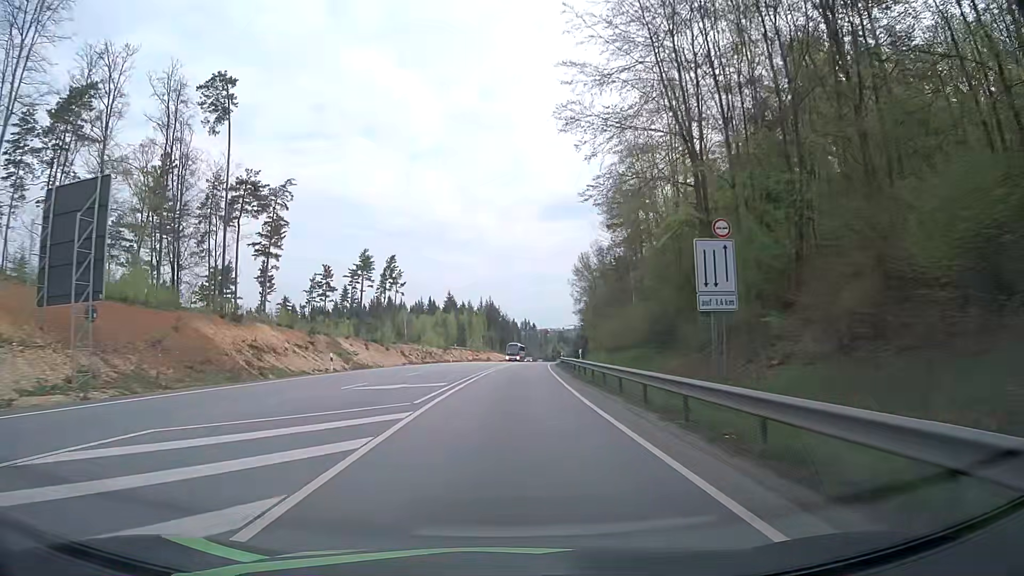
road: primary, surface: asphalt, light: Day
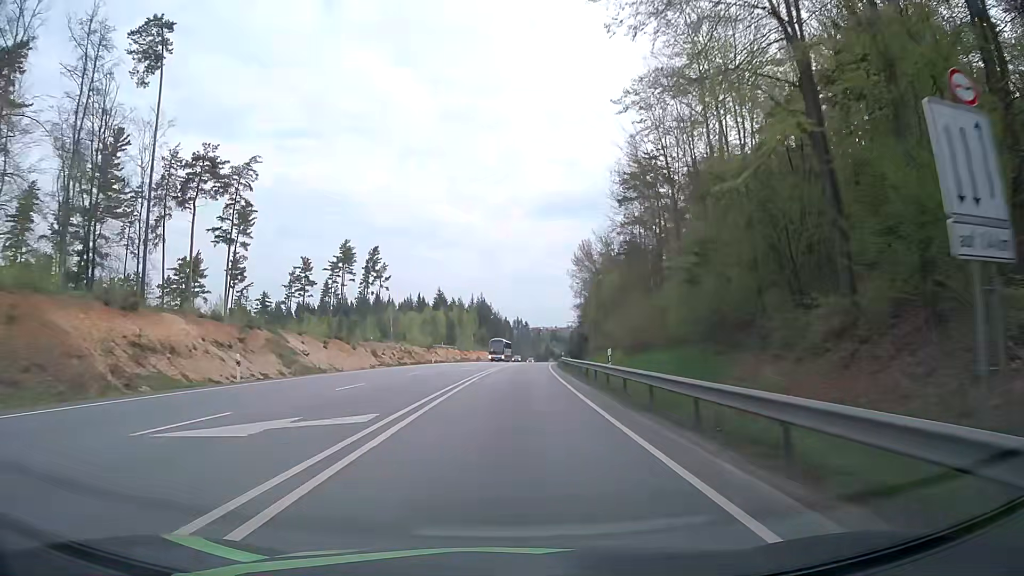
(0.0, +12.7) m; +1°
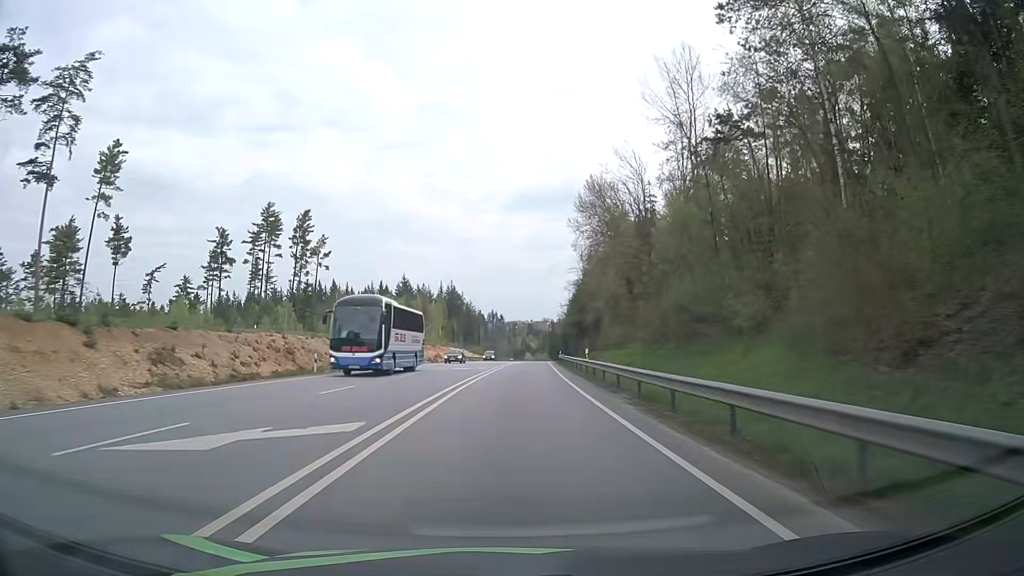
(+0.7, +37.9) m; +2°
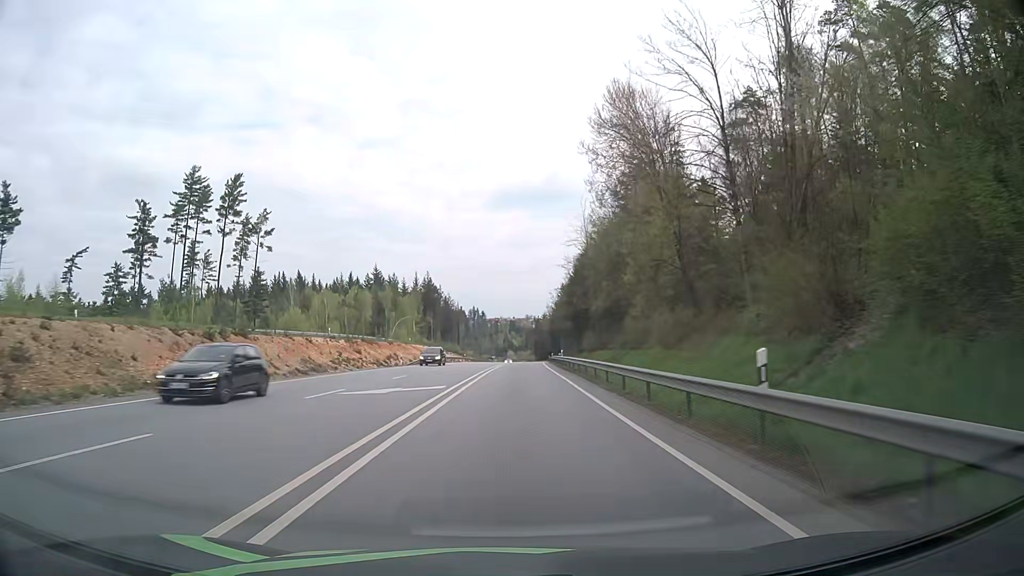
(+0.4, +25.3) m; +2°
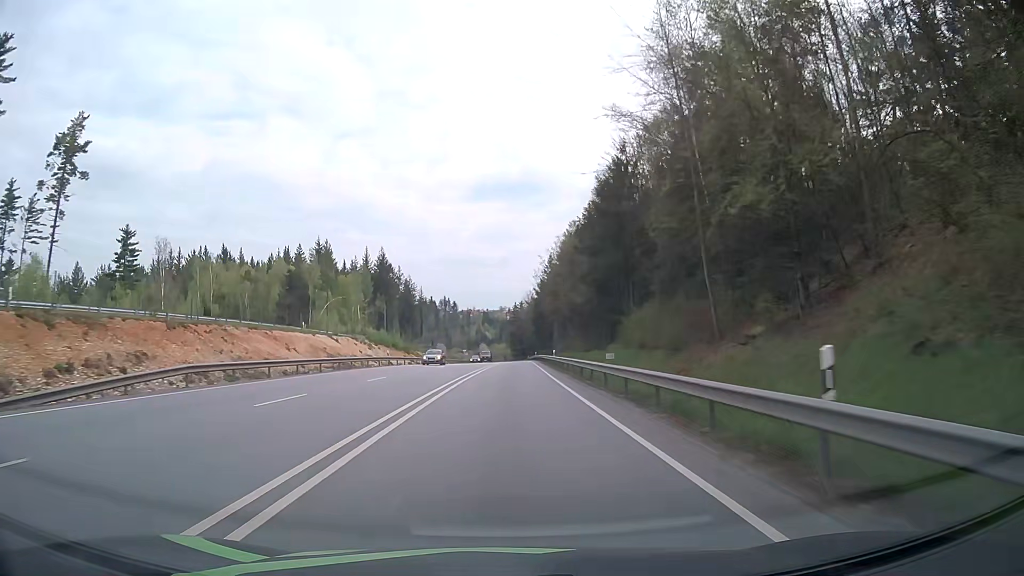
(+1.0, +50.6) m; +2°
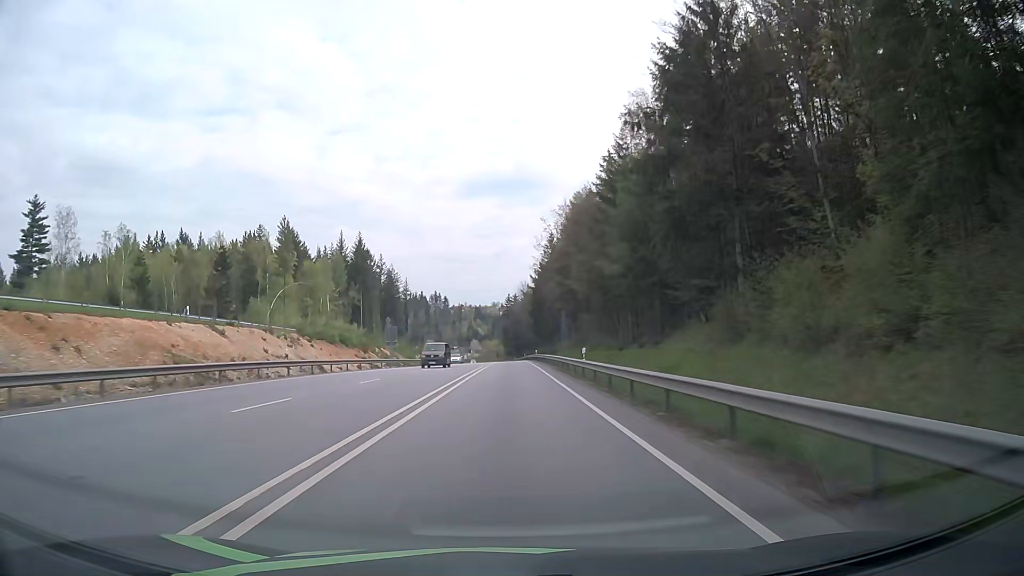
(+0.3, +25.3) m; +1°
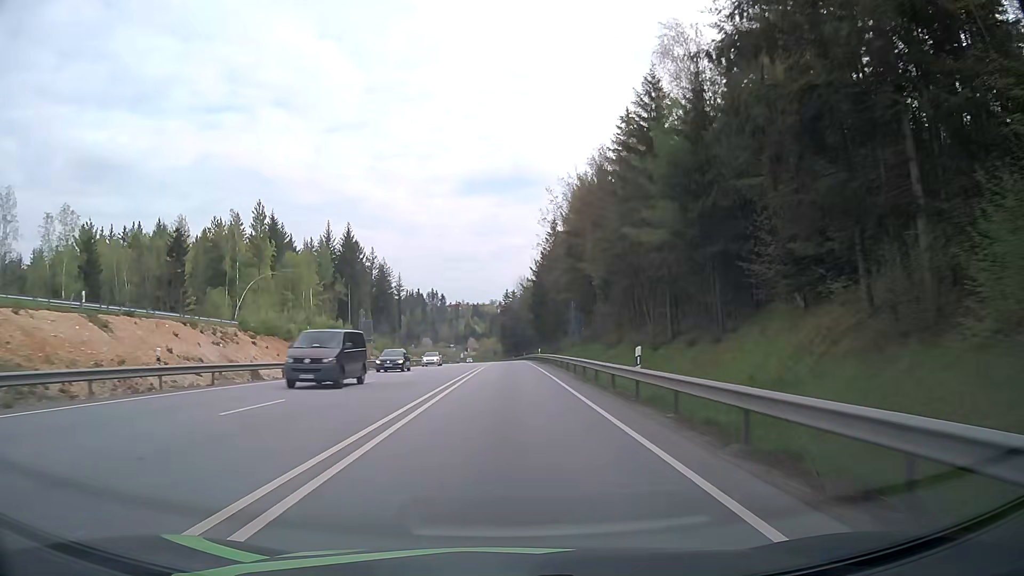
(0.0, +12.6) m; 0°
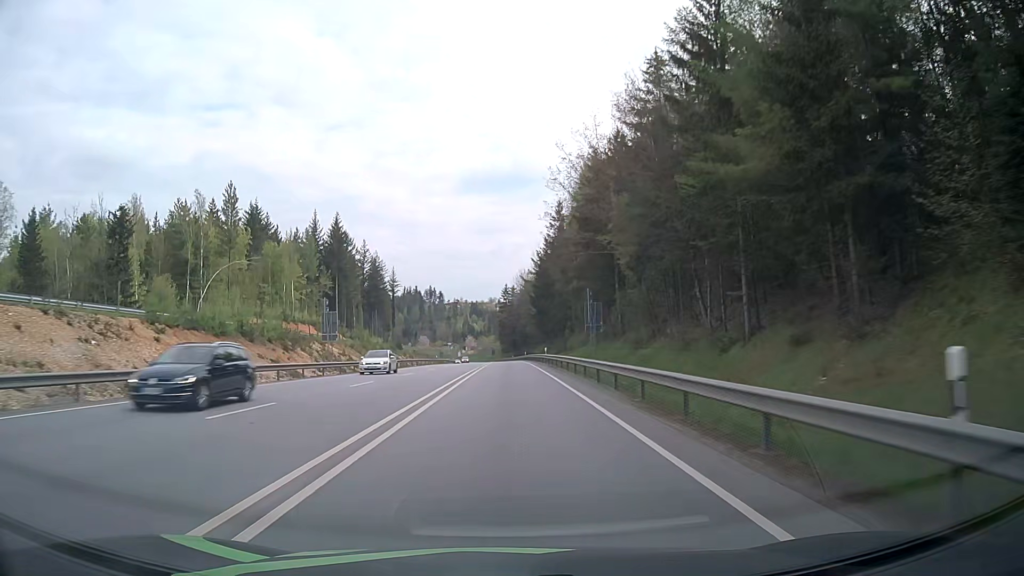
(0.0, +12.7) m; 0°
(0, +10) (0, +20) (0, +30) (0, +40) (0, +50) (0, +60) (0, +70) (0, +80) (0, +90) (0, +100) m
